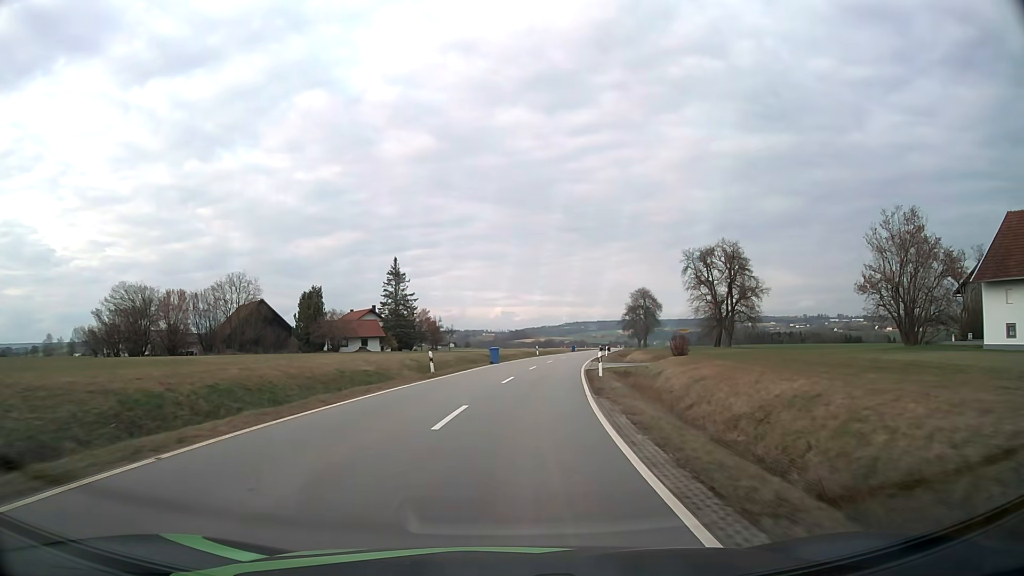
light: Day
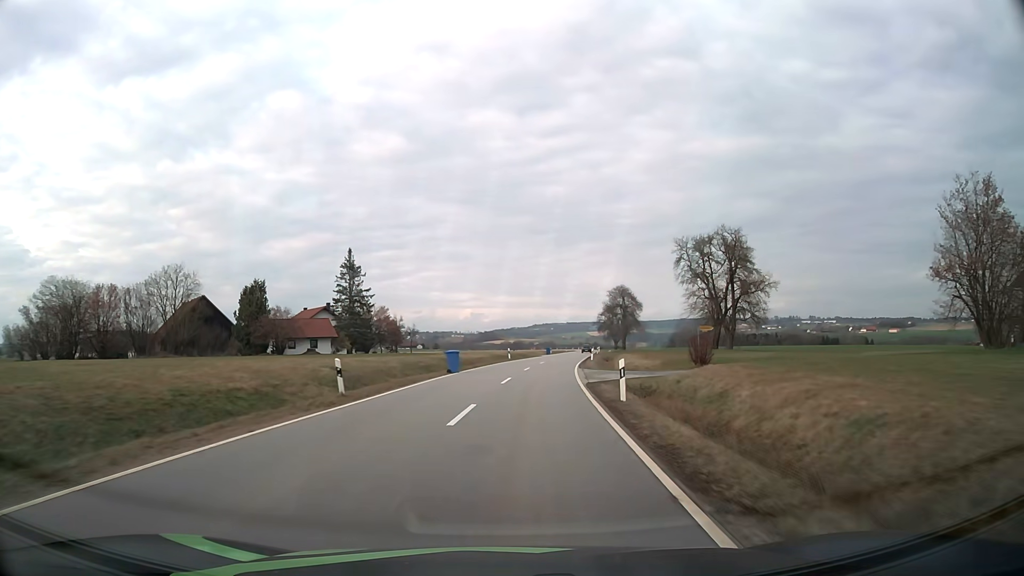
(+0.3, +11.5) m; +3°
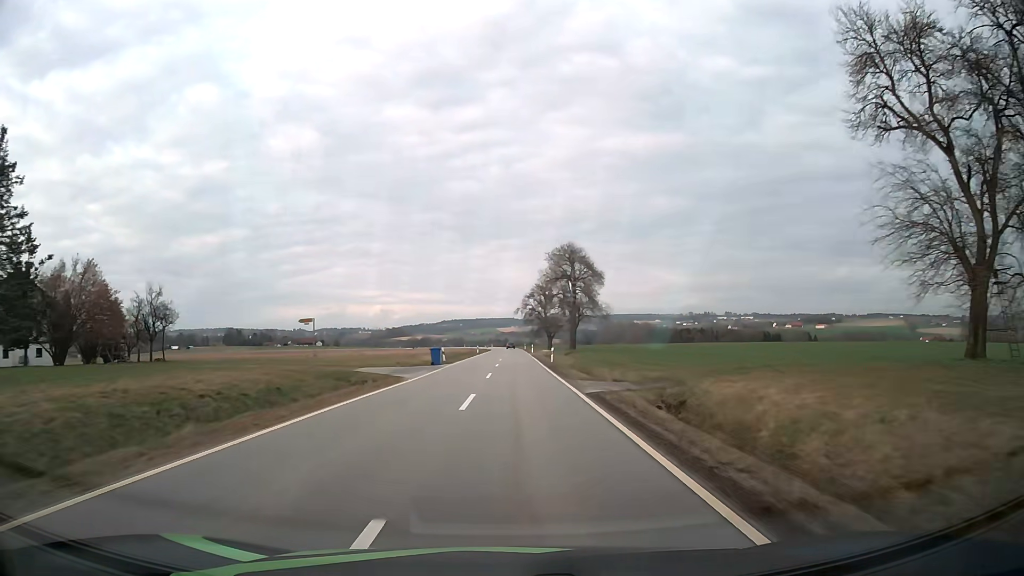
(+5.0, +58.6) m; +8°
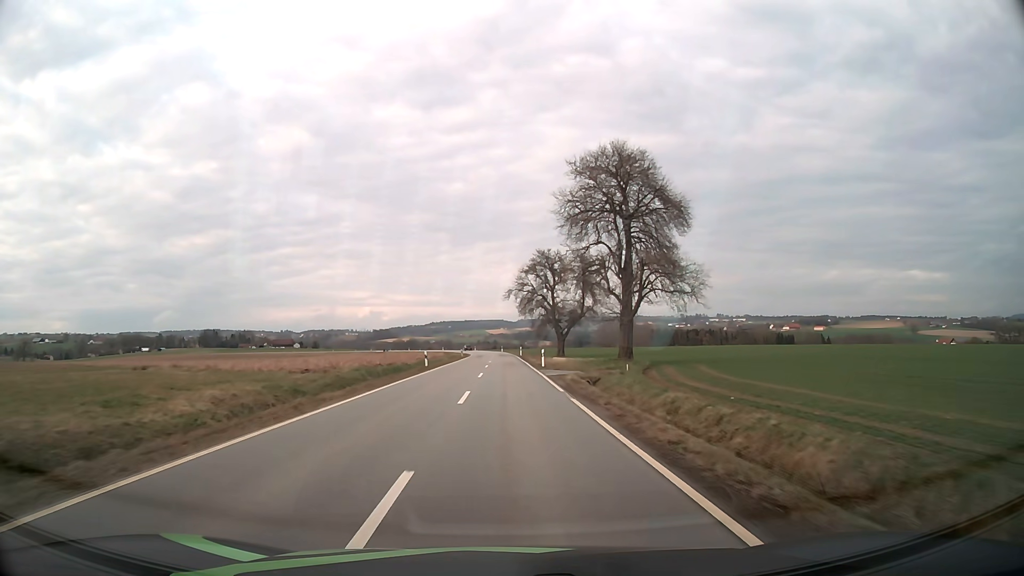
(+0.5, +46.7) m; +1°
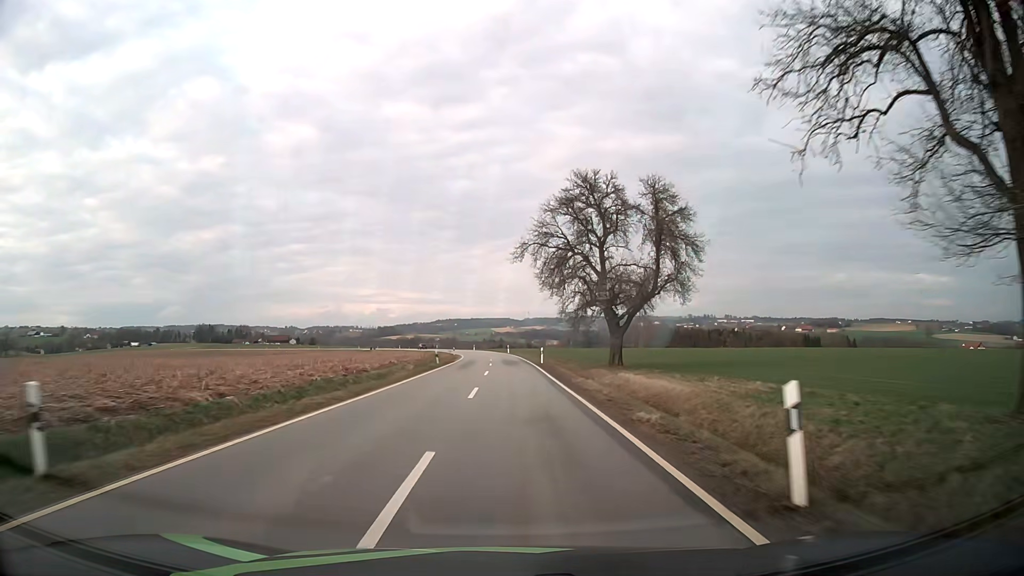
(-0.2, +35.5) m; 0°
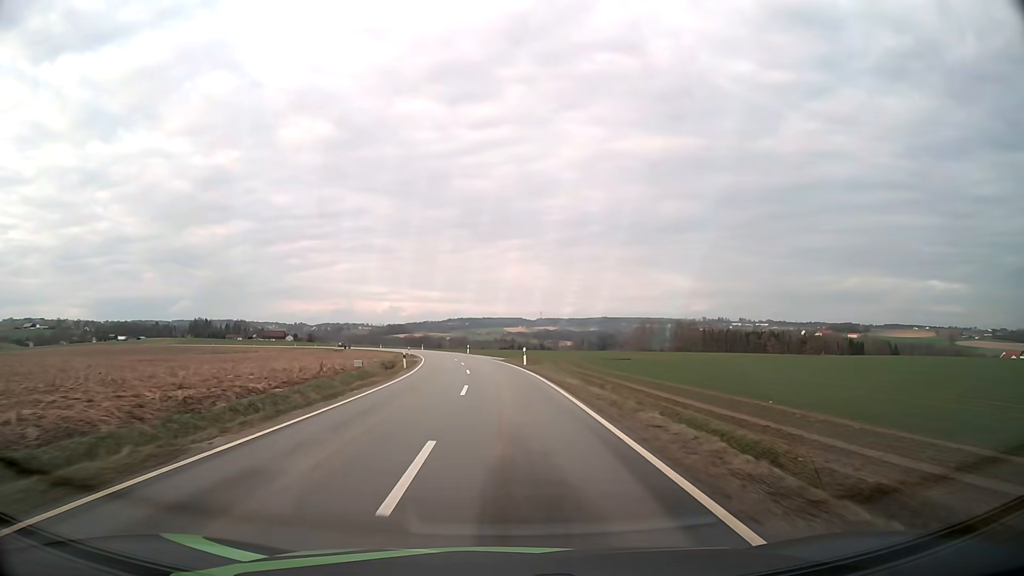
(-0.2, +48.0) m; -1°
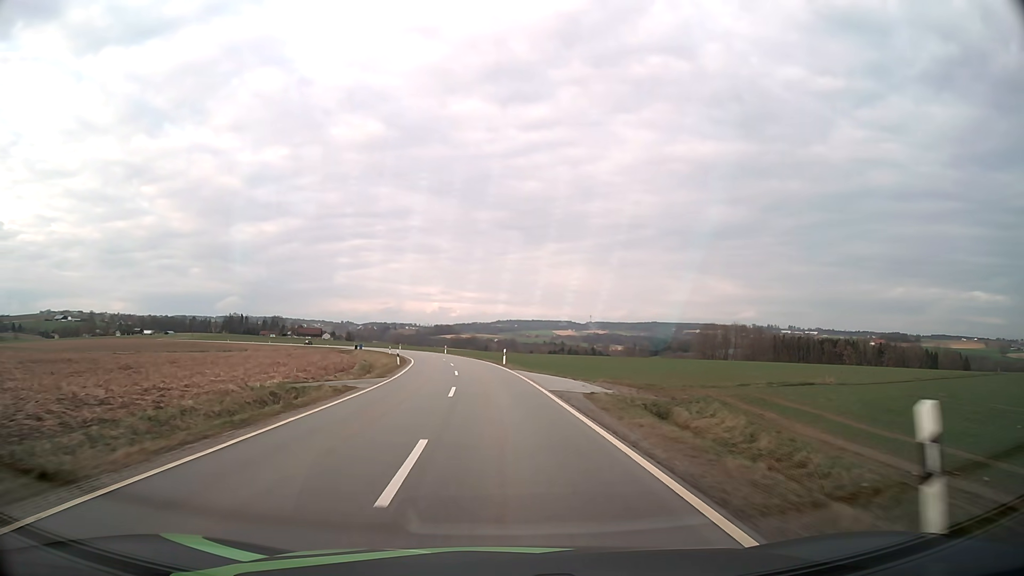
(-1.0, +36.3) m; -4°
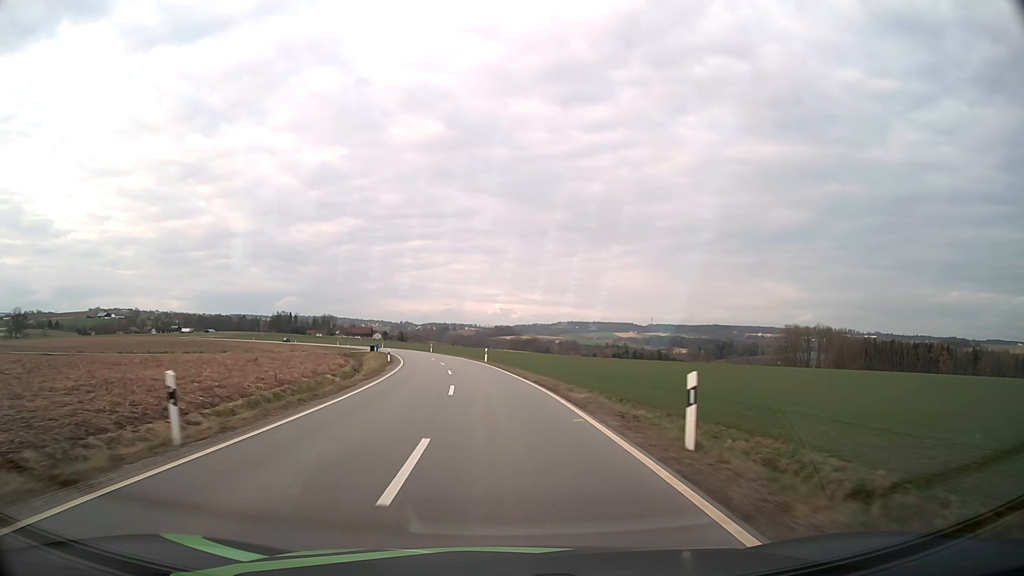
(-1.7, +36.6) m; -5°
(0, +10) (-1, +20) (-1, +30) (-2, +40) (-4, +50) (-5, +60) (-7, +69) (-9, +79) (-12, +89) (-15, +99) m
